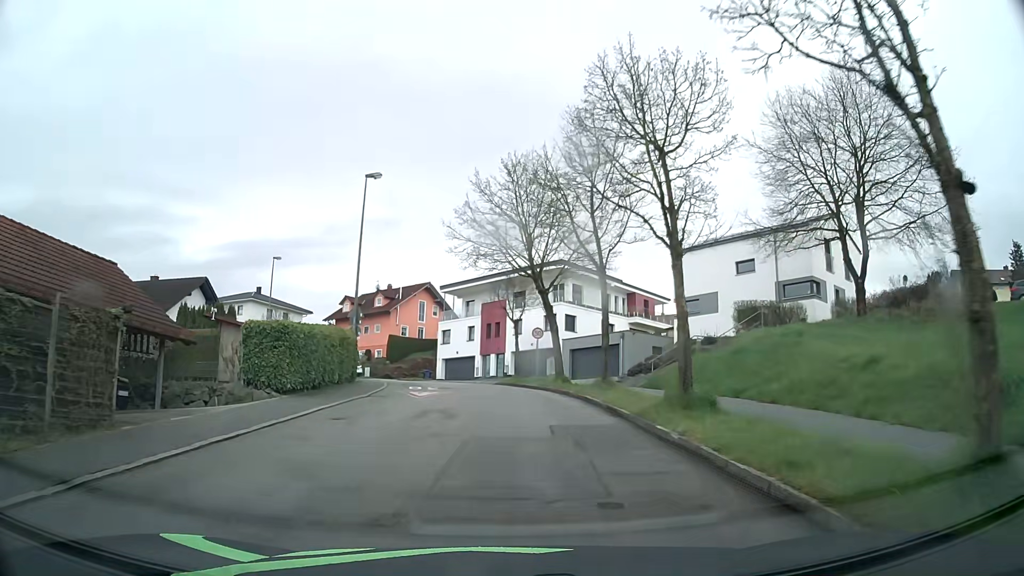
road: residential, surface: asphalt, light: Day
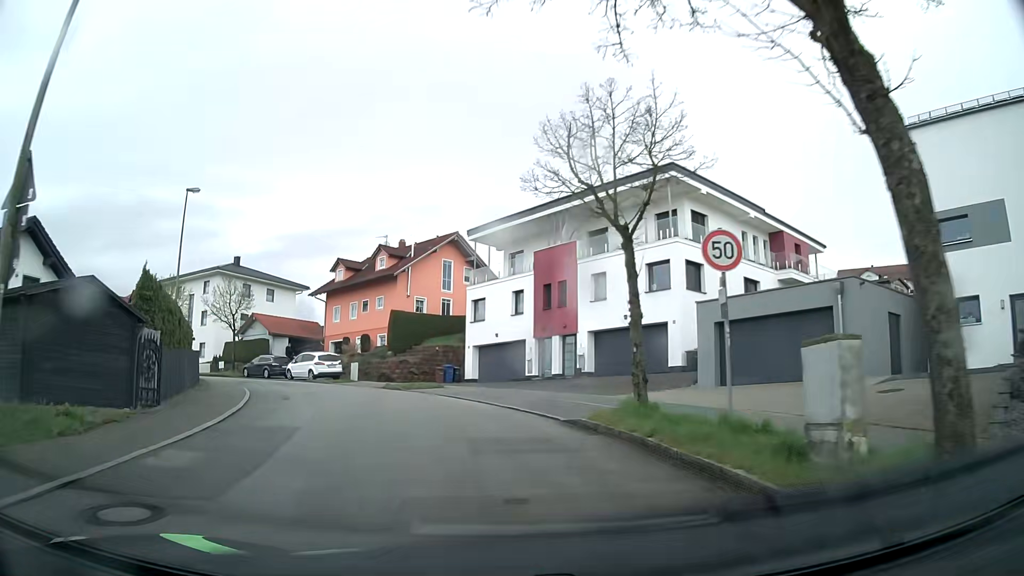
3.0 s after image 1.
(-0.4, +25.3) m; -5°
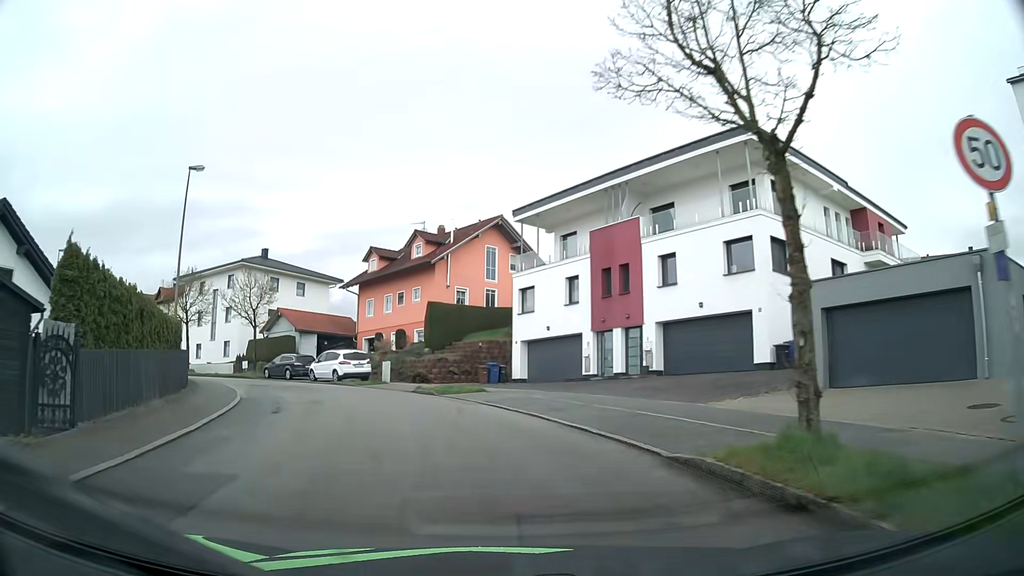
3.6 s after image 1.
(-0.1, +5.0) m; -3°
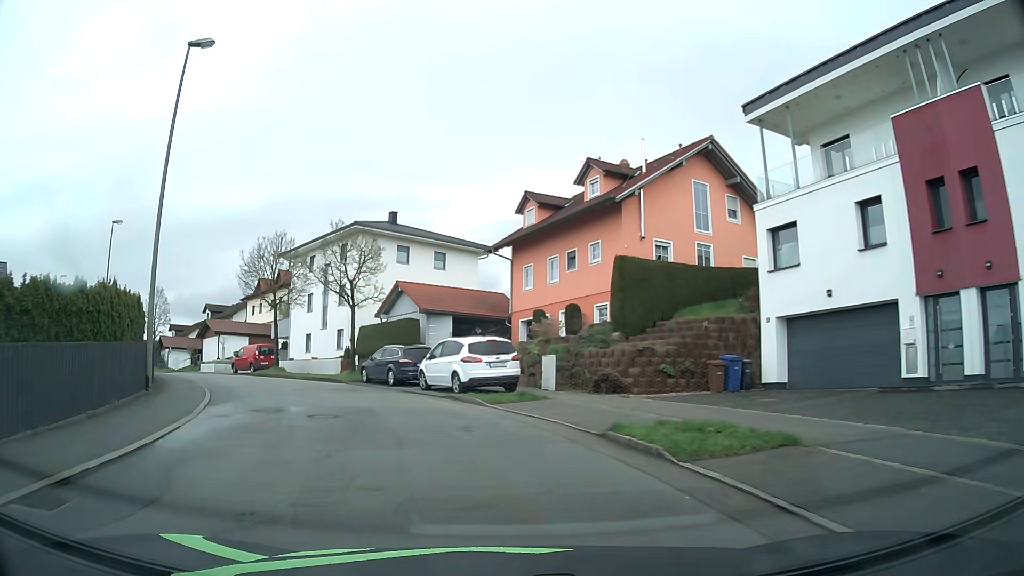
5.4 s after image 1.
(-1.9, +15.1) m; -15°
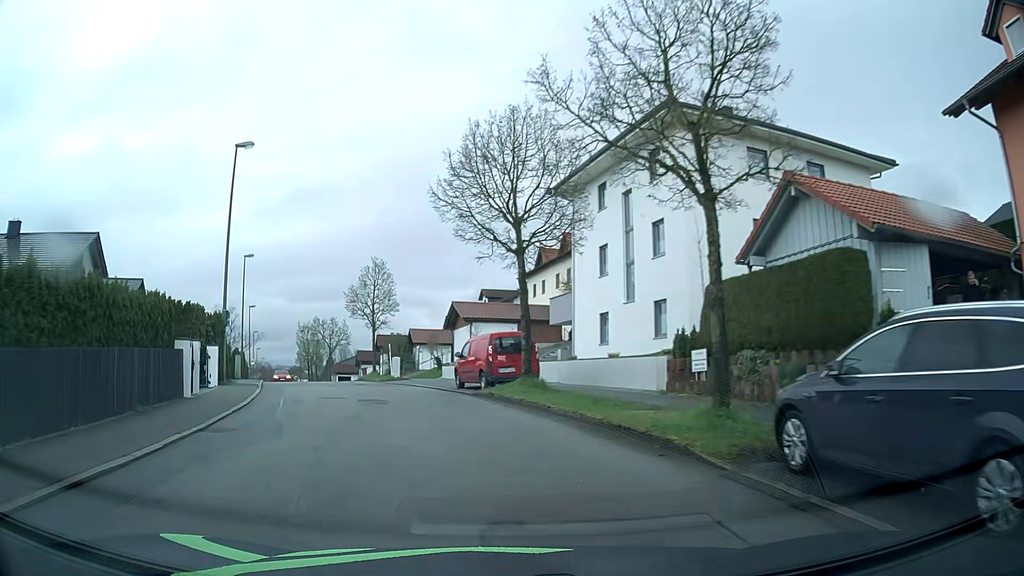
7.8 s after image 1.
(-4.8, +20.8) m; -26°
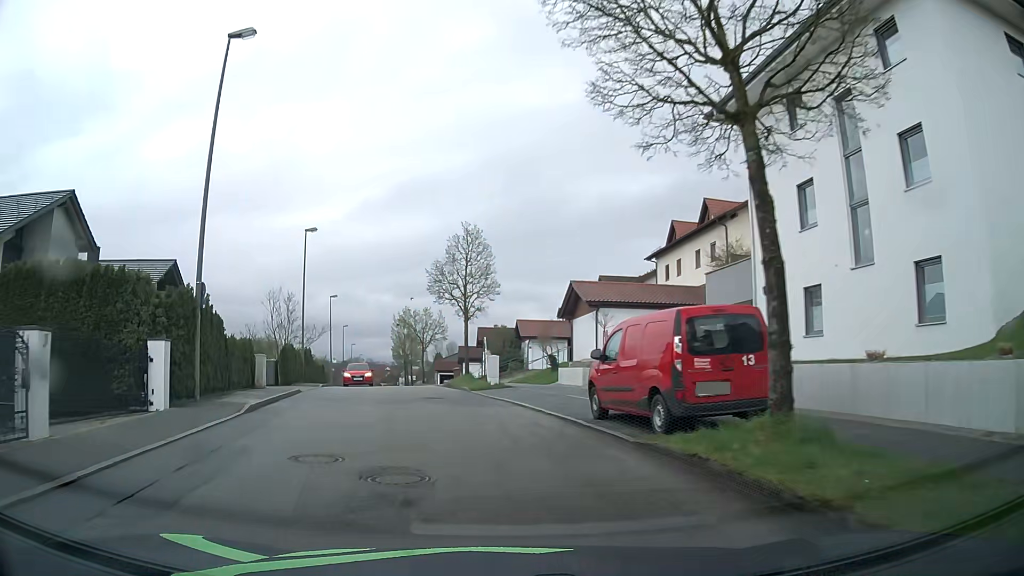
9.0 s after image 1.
(-1.1, +11.4) m; -10°
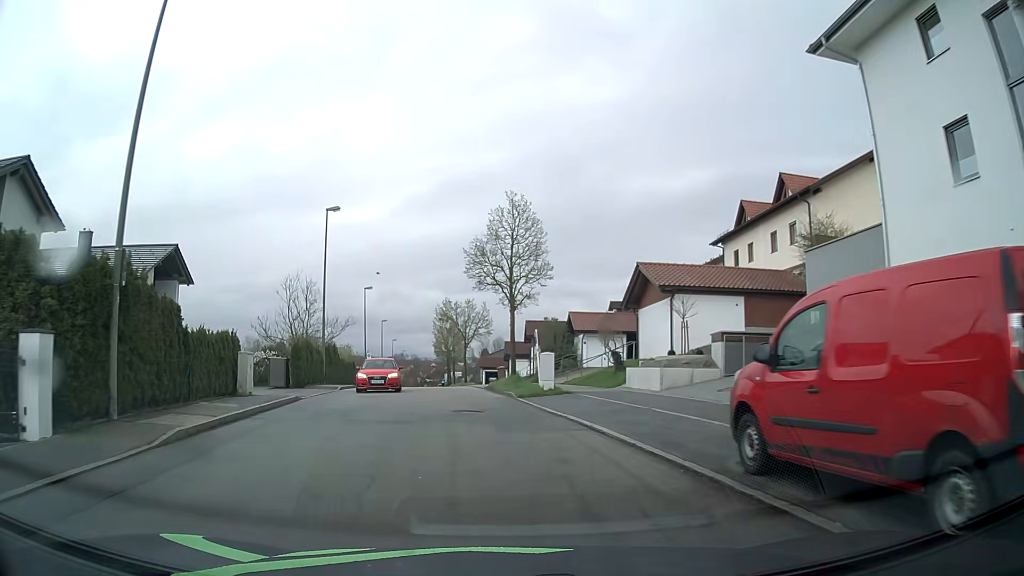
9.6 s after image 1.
(-0.2, +5.9) m; -4°
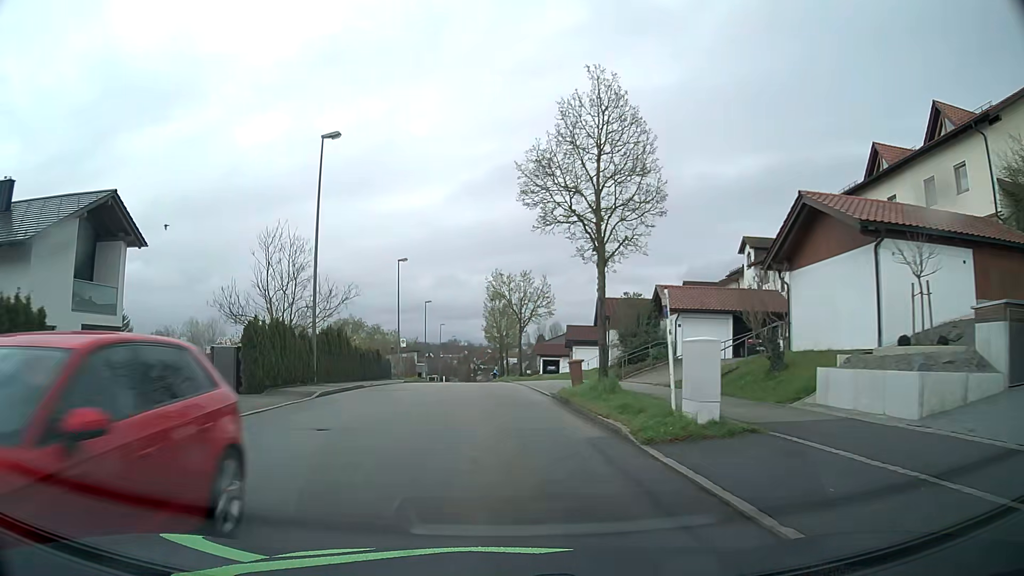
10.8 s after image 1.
(-0.4, +11.9) m; -4°
(0, +10) (-1, +20) (-1, +30) (-2, +40) (-2, +50) (-3, +60) (-3, +70) (-4, +80) (-5, +90) (-5, +100) m
